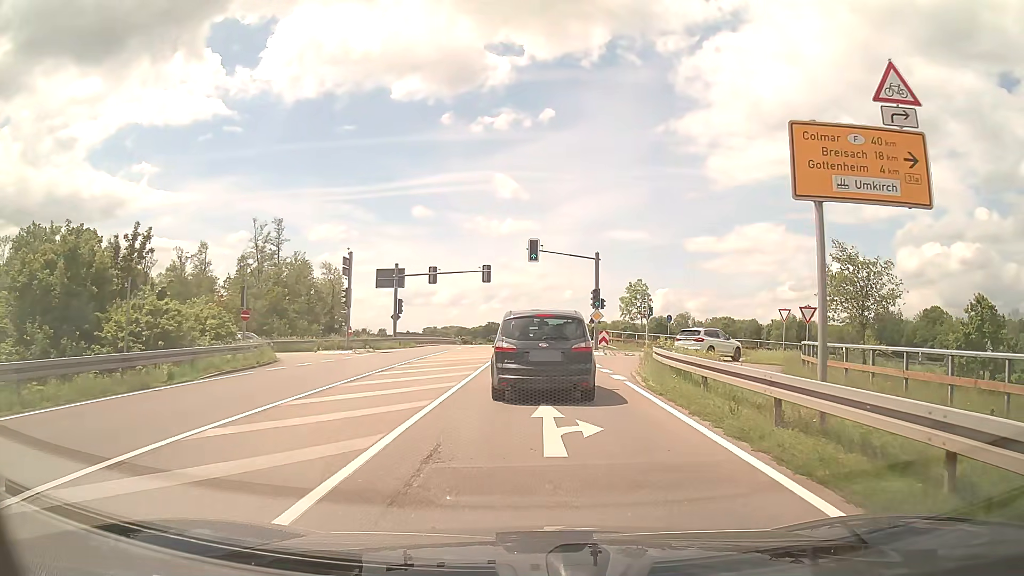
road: secondary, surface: asphalt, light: Day
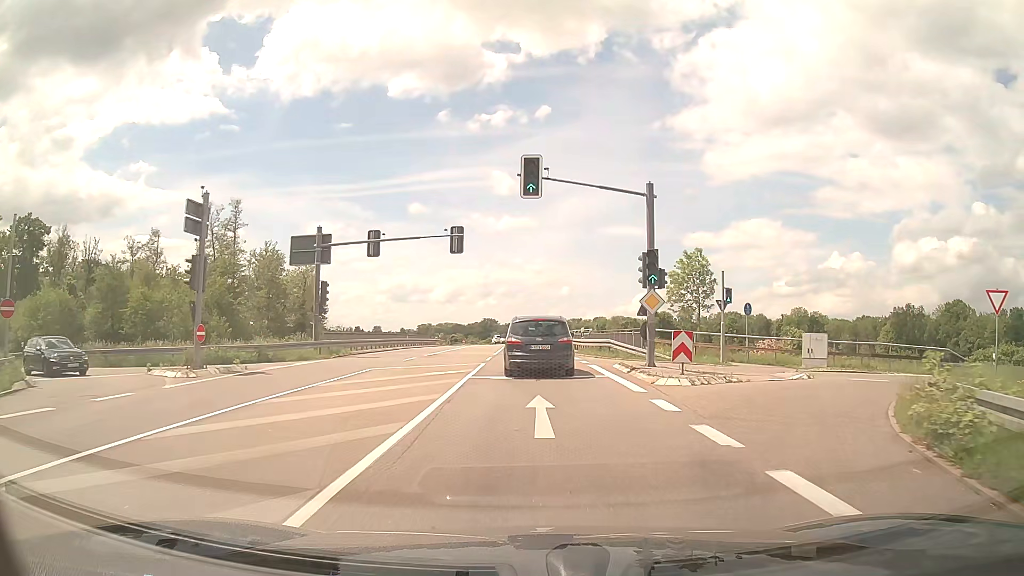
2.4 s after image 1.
(0.0, +19.2) m; 0°
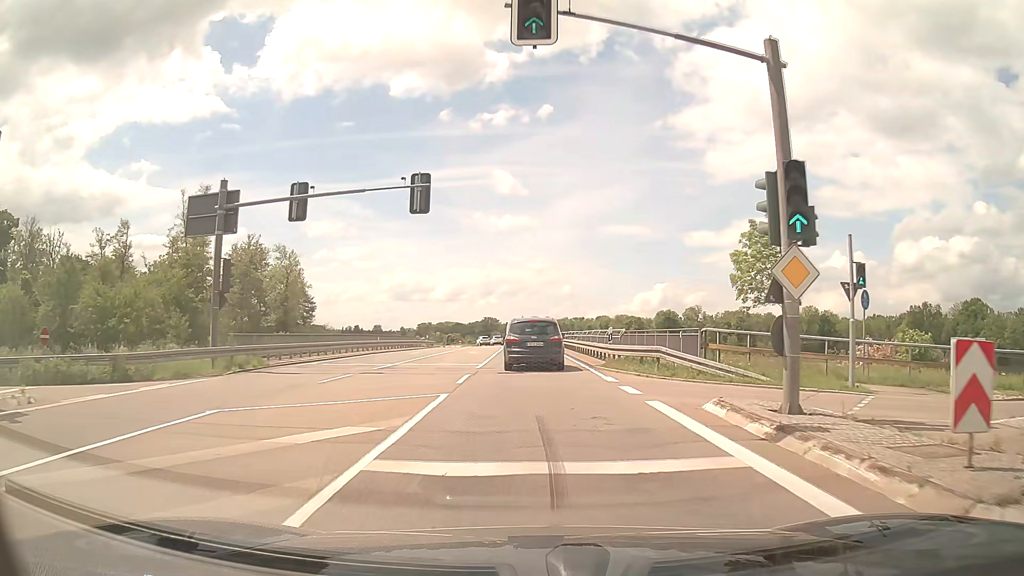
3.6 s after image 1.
(-0.1, +11.6) m; -1°
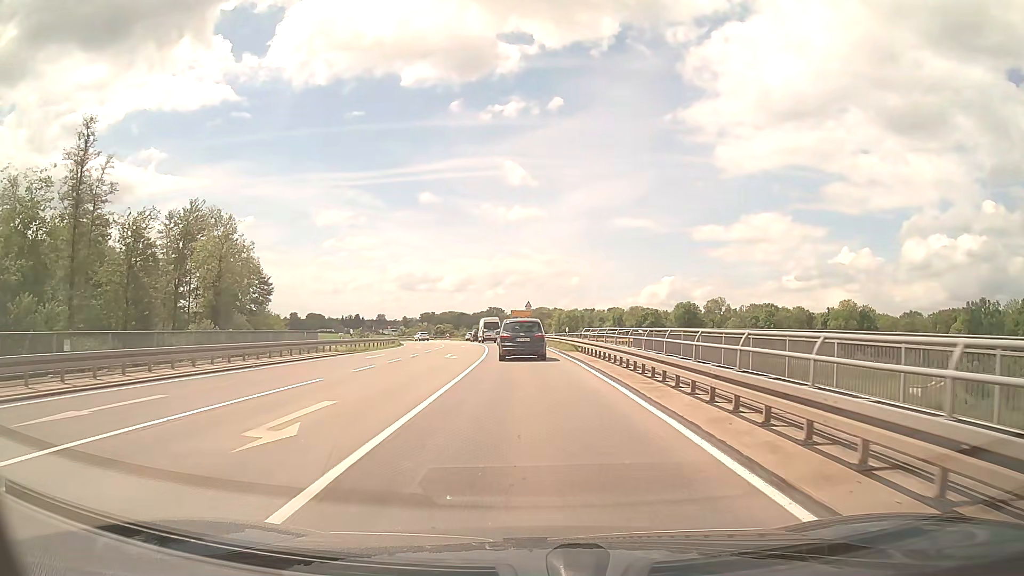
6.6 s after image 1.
(-0.1, +33.5) m; 0°
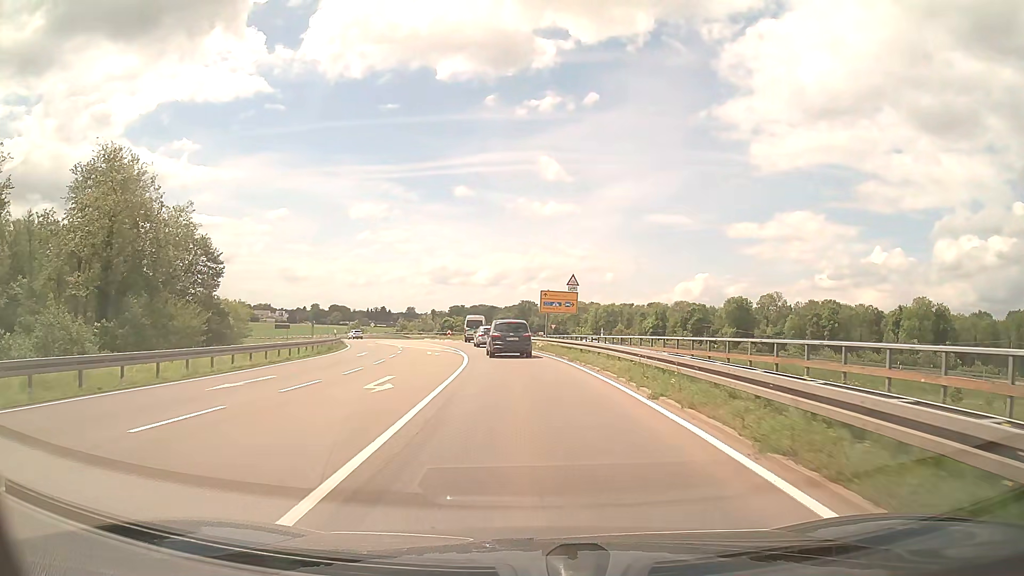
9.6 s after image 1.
(-0.7, +36.6) m; -3°
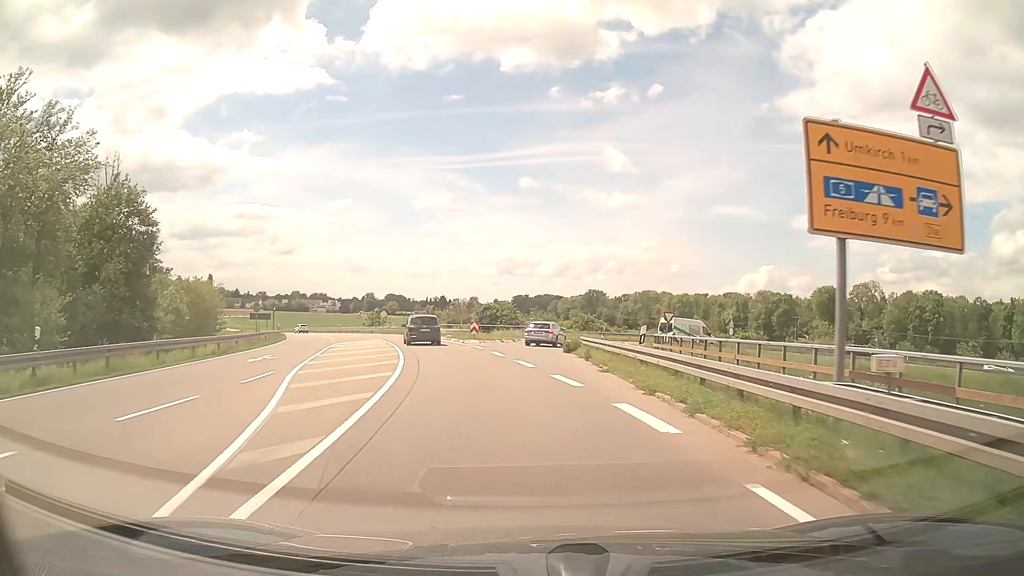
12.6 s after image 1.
(-1.7, +35.9) m; -6°
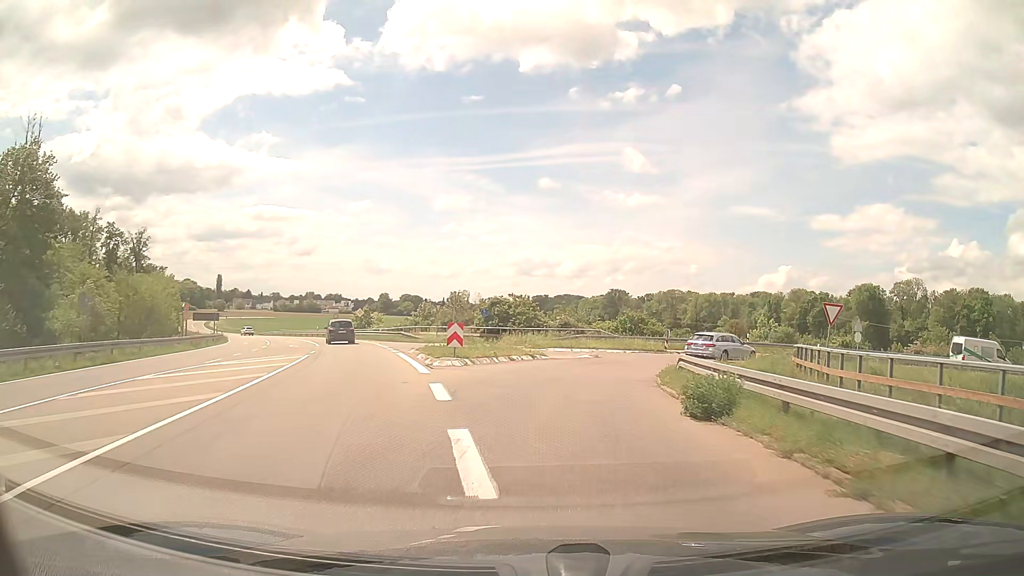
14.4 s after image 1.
(-0.4, +20.5) m; -1°
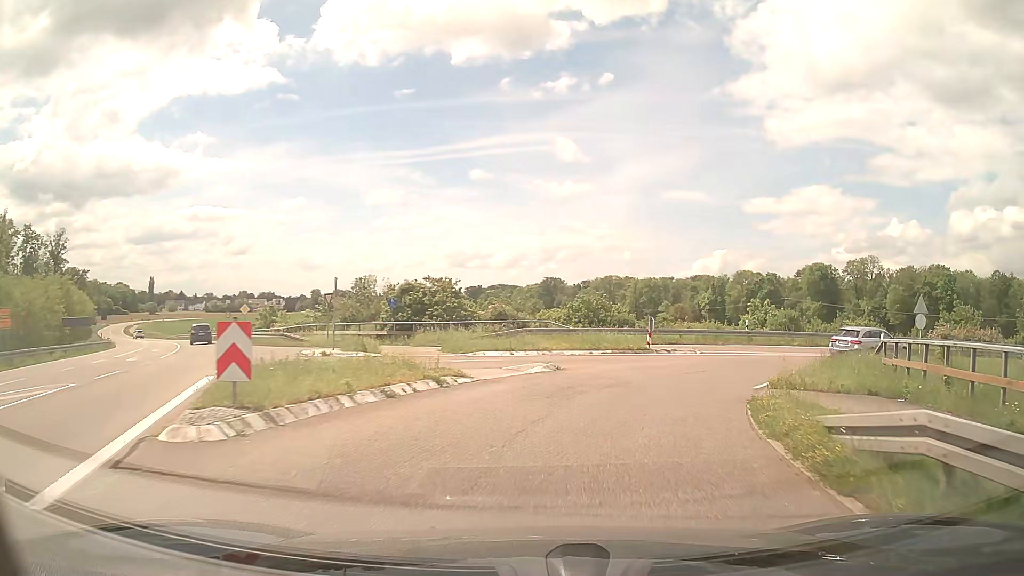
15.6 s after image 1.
(+0.4, +12.7) m; +5°
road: trunk_link
(+1, +10) (+5, +19) (+13, +26) (+22, +30) (+32, +30) (+42, +29) (+51, +27) (+61, +24) (+70, +20) (+78, +15) m
